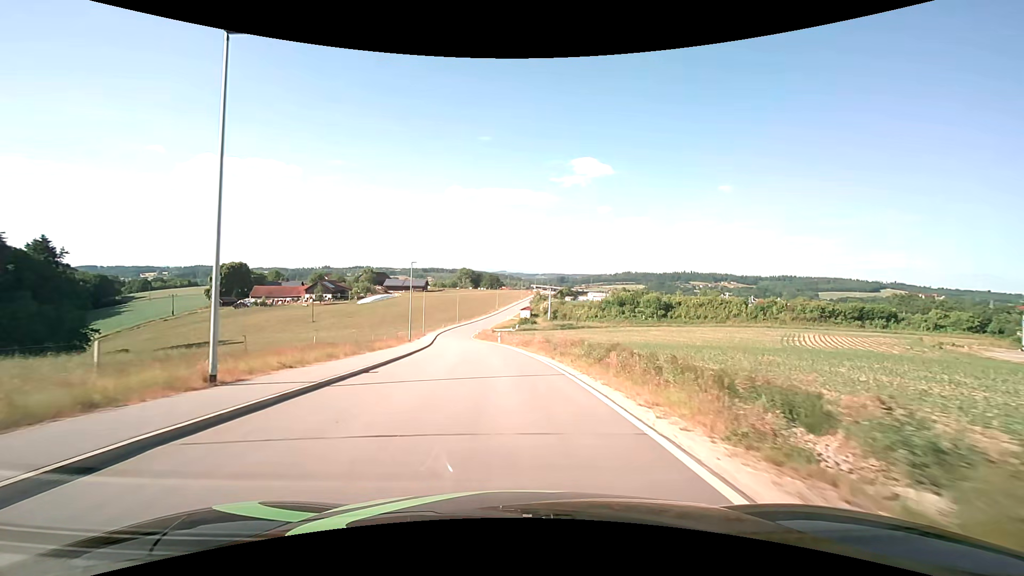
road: unclassified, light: Day
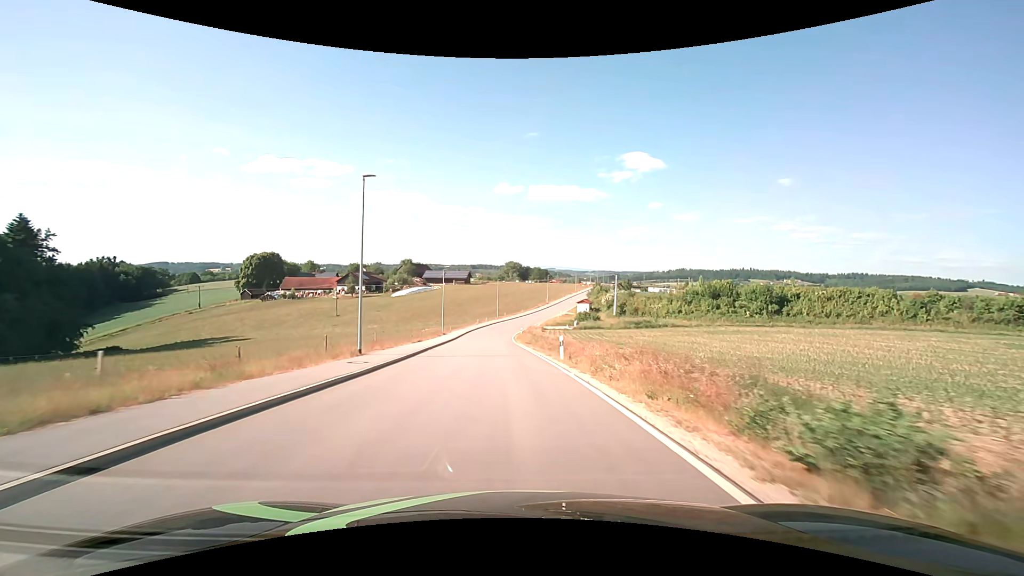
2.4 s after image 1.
(-1.4, +29.2) m; -5°
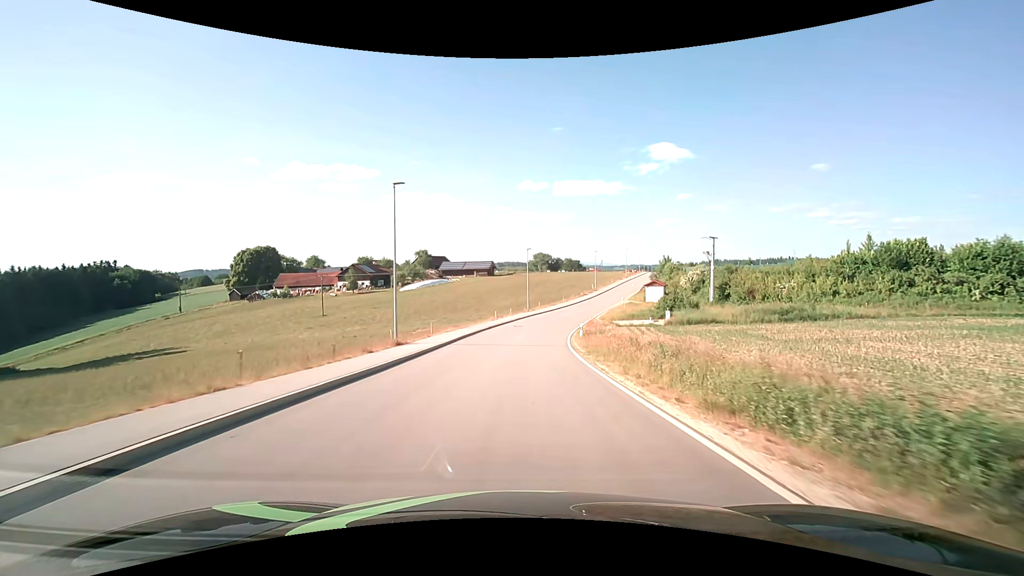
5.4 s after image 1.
(-1.7, +37.8) m; -3°
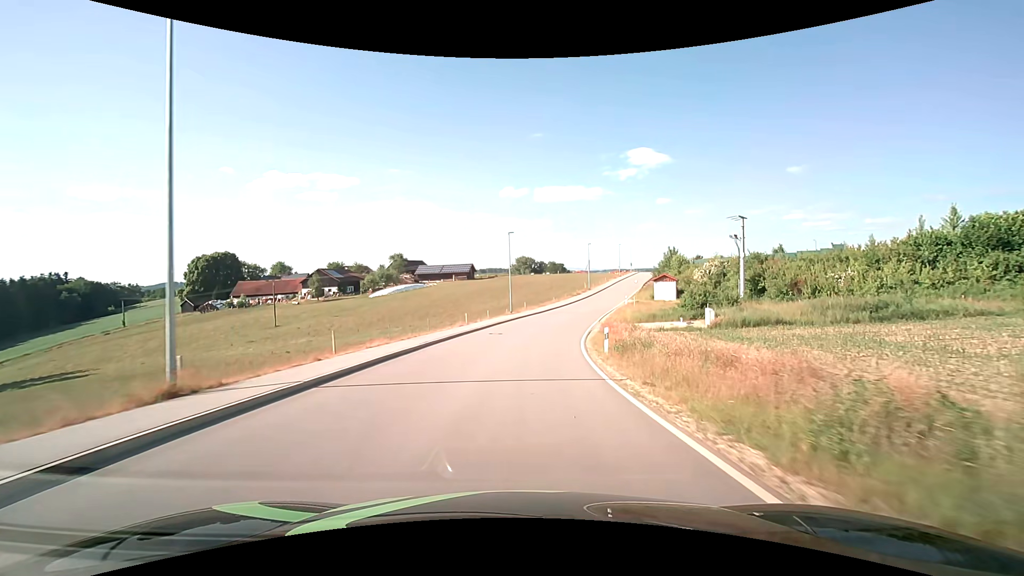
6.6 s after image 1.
(+0.2, +15.2) m; +2°
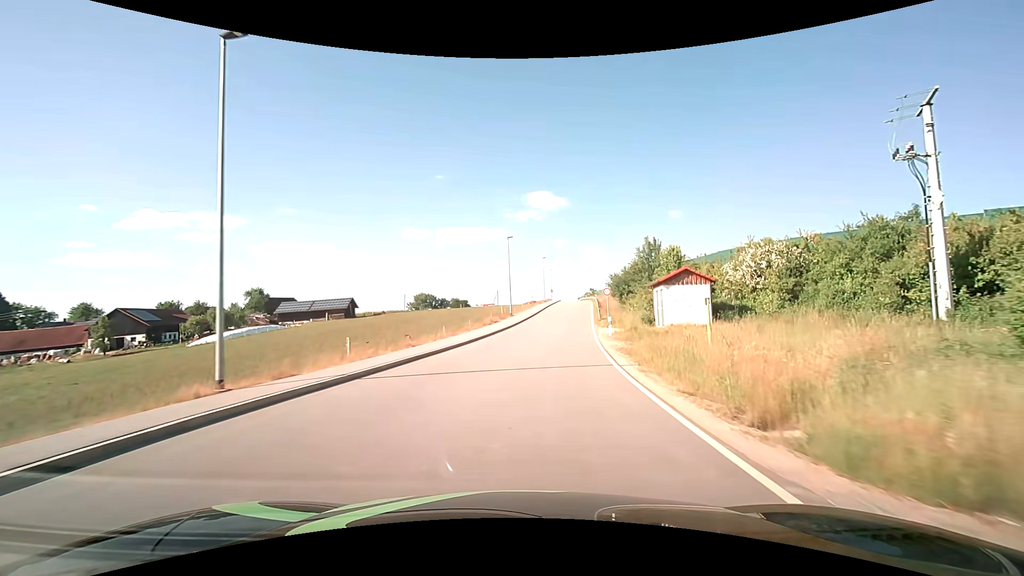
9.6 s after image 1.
(+3.2, +38.4) m; +11°
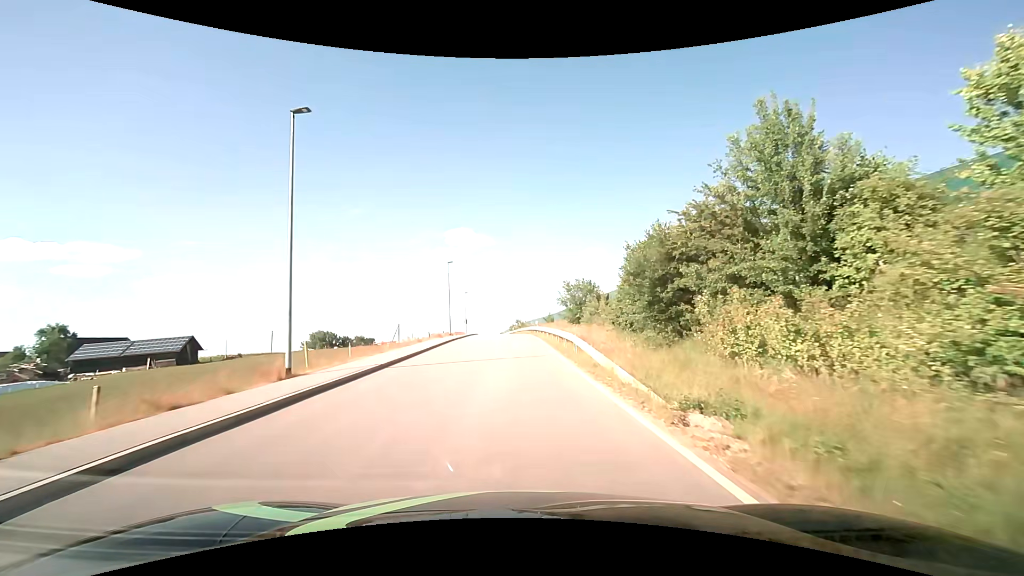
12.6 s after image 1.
(+3.3, +36.2) m; +9°
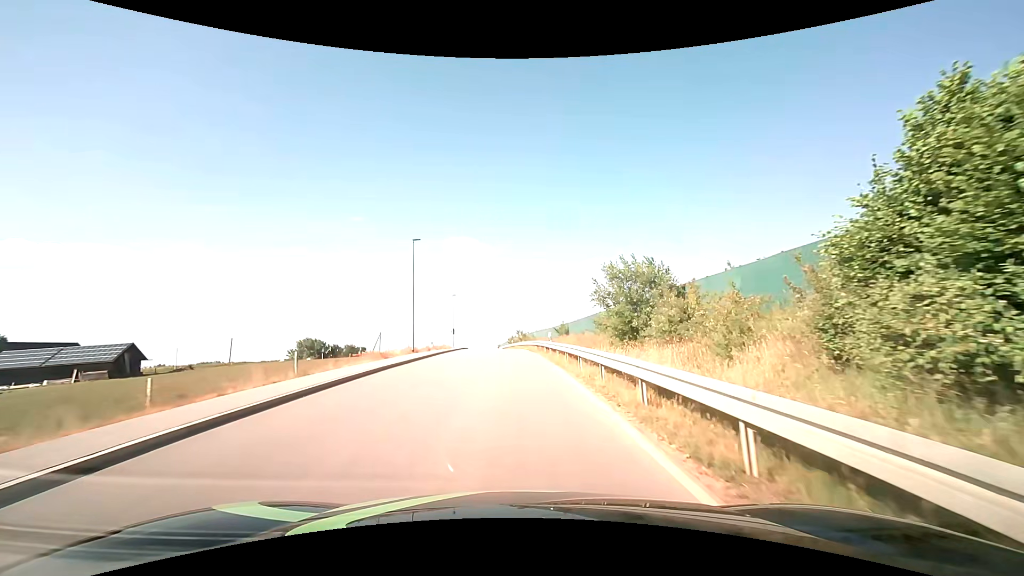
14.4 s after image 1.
(+0.1, +19.3) m; 0°
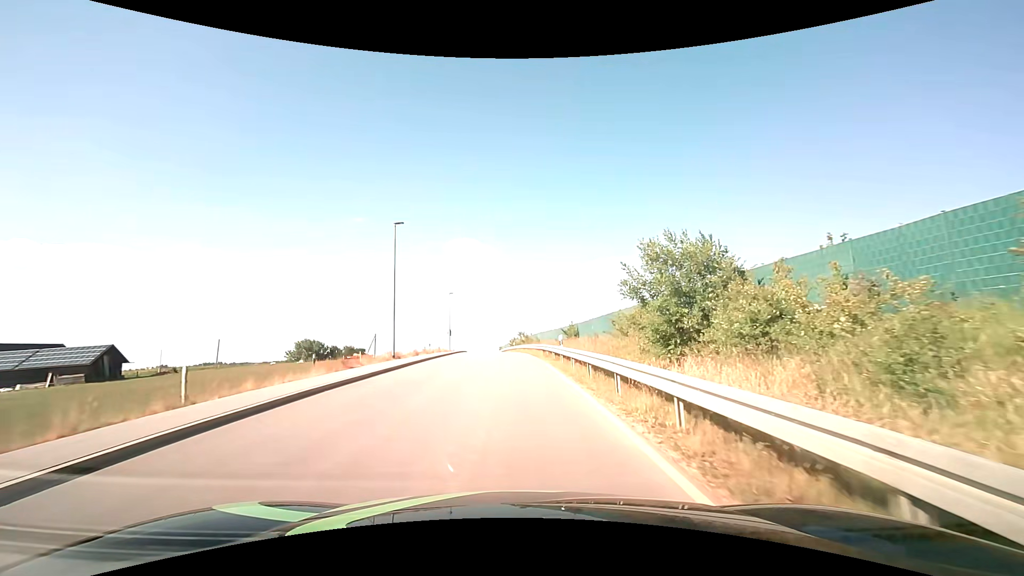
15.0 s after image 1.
(0.0, +6.1) m; 0°
(0, +10) (0, +20) (-1, +30) (-1, +40) (-2, +50) (-2, +60) (-3, +70) (-4, +80) (-5, +90) (-6, +100) m
